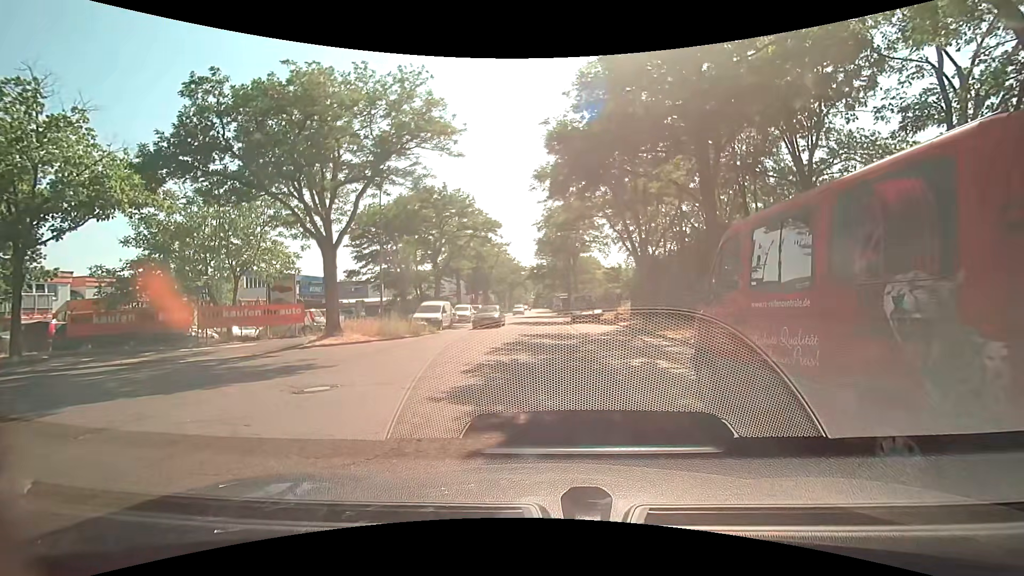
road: residential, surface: asphalt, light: Day
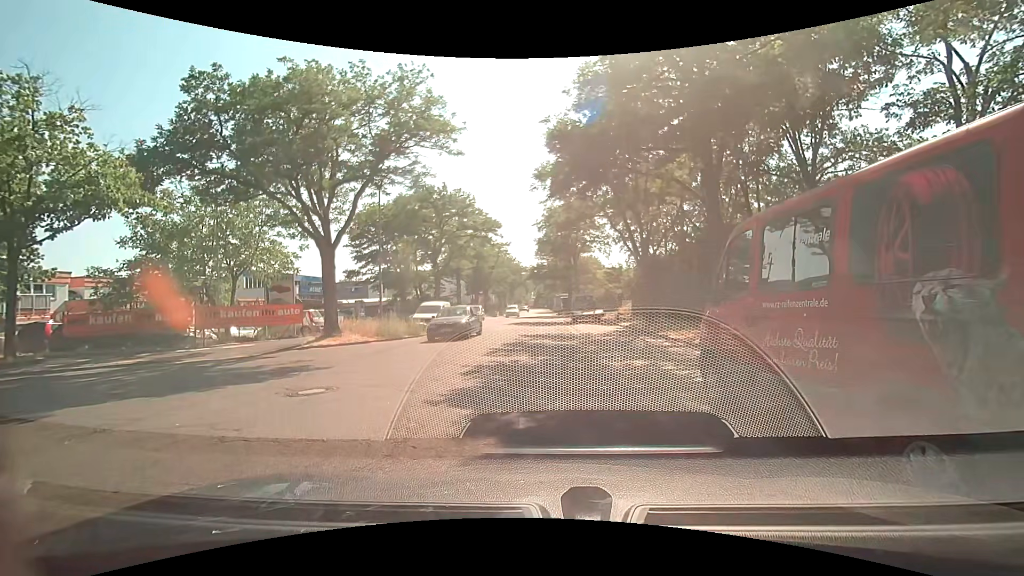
(0.0, +0.3) m; 0°
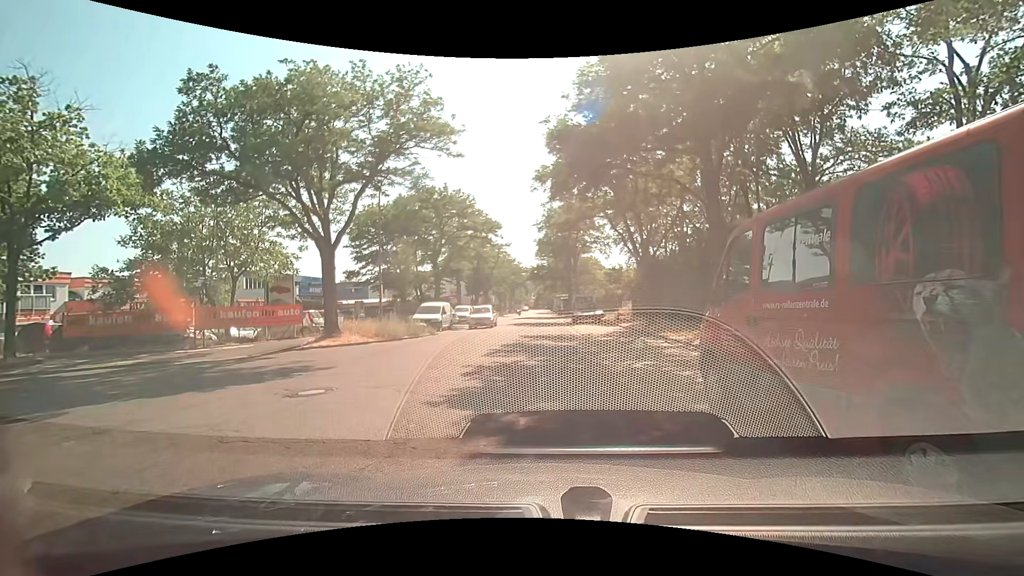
(0.0, +0.1) m; 0°
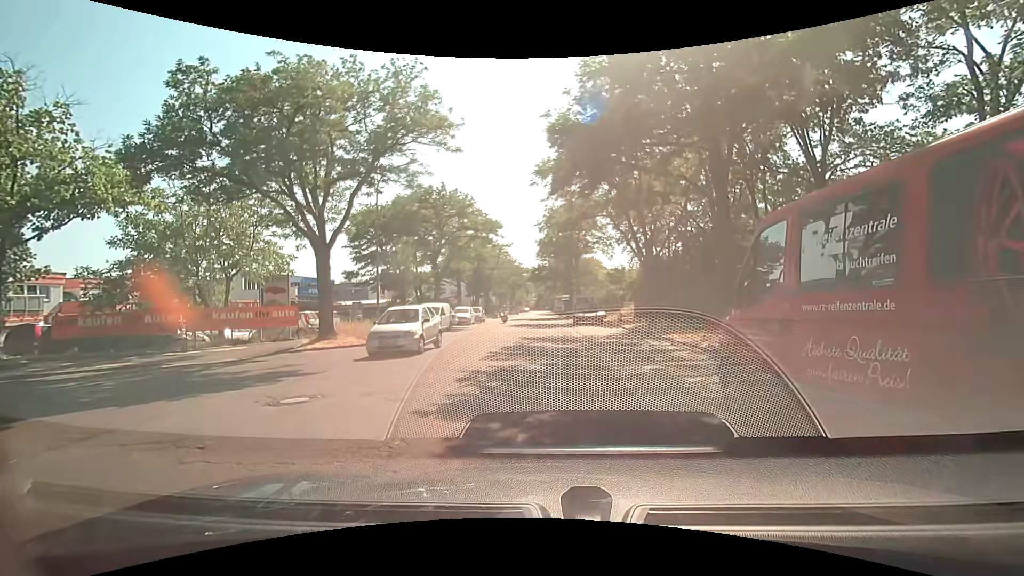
(0.0, +0.6) m; 0°
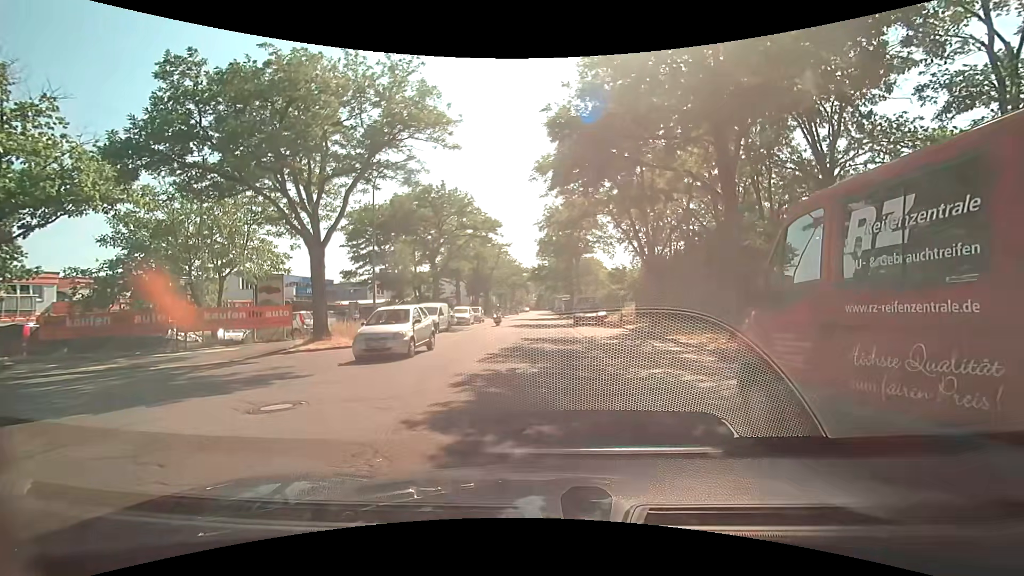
(0.0, +0.6) m; 0°
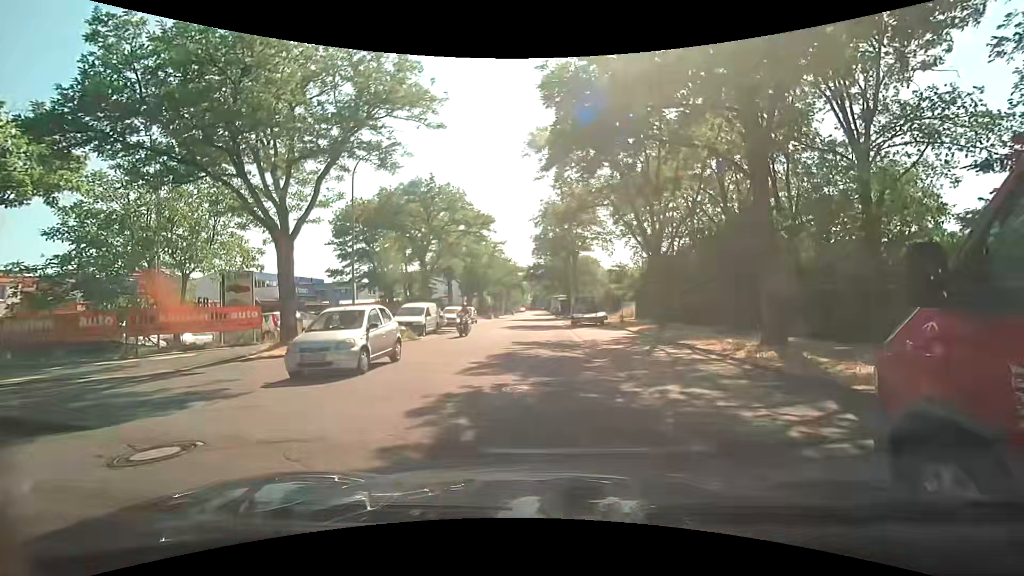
(0.0, +2.2) m; 0°
